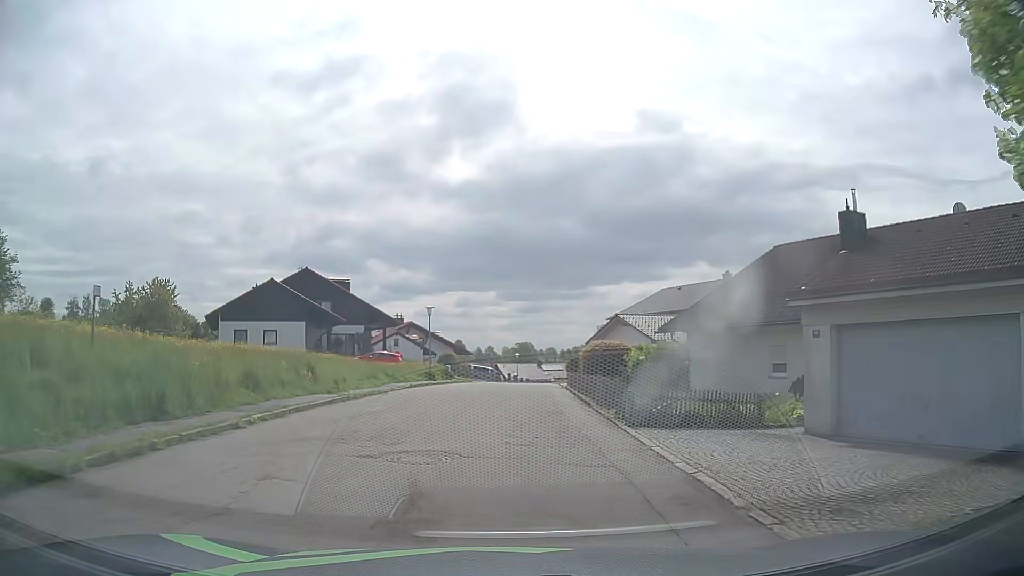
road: residential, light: Day
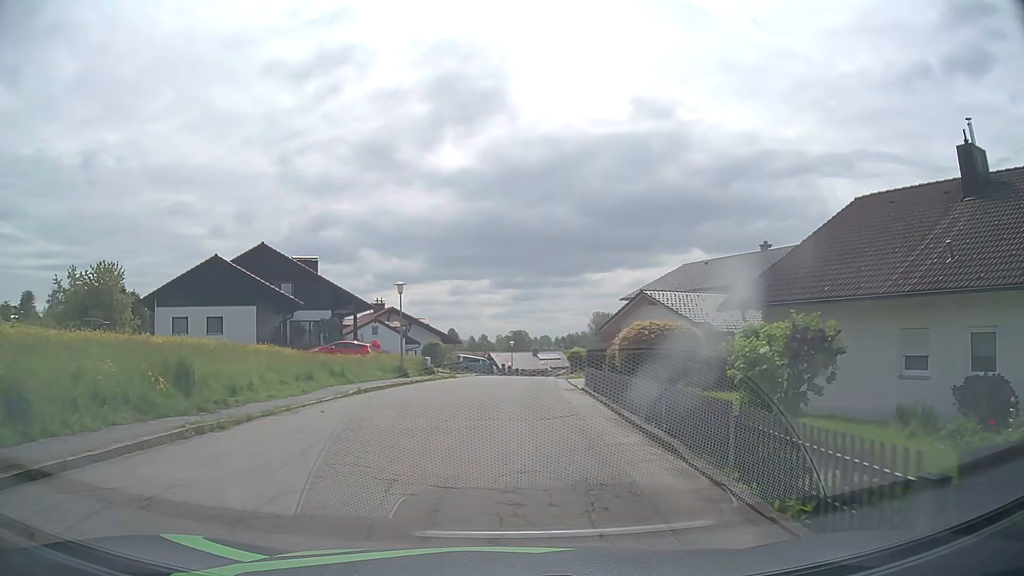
(0.0, +9.2) m; 0°
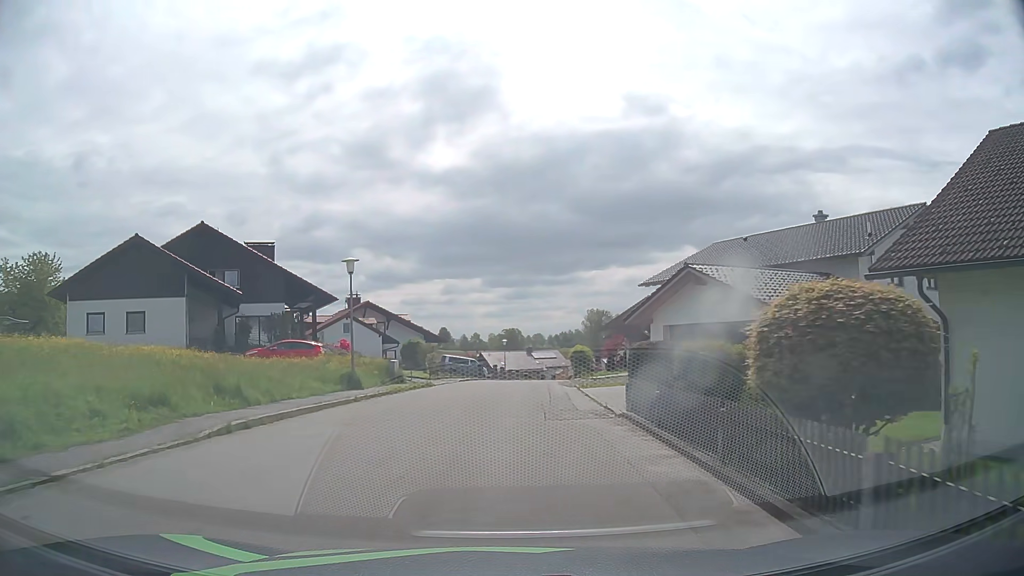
(+0.1, +9.1) m; +1°
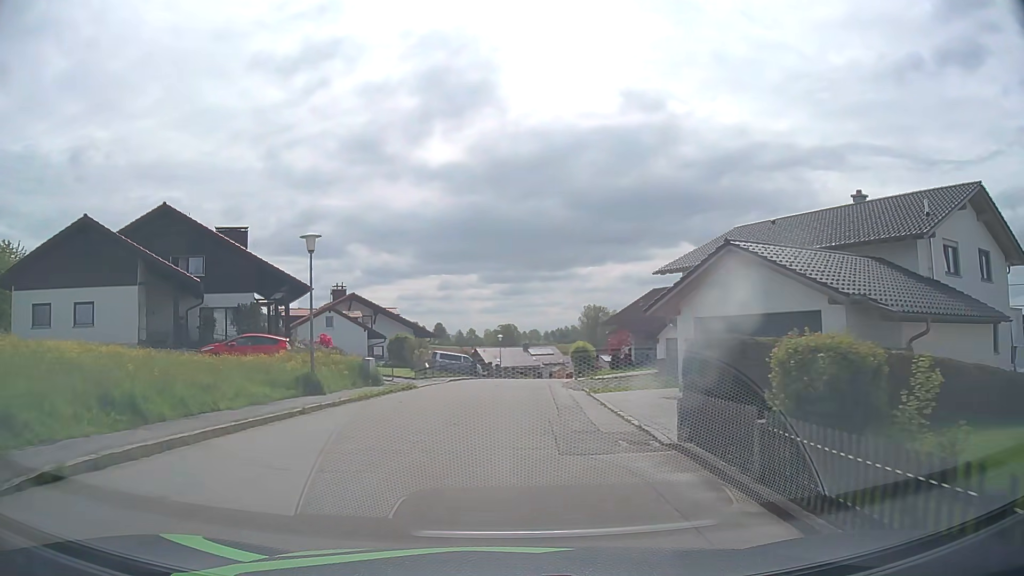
(0.0, +4.5) m; 0°
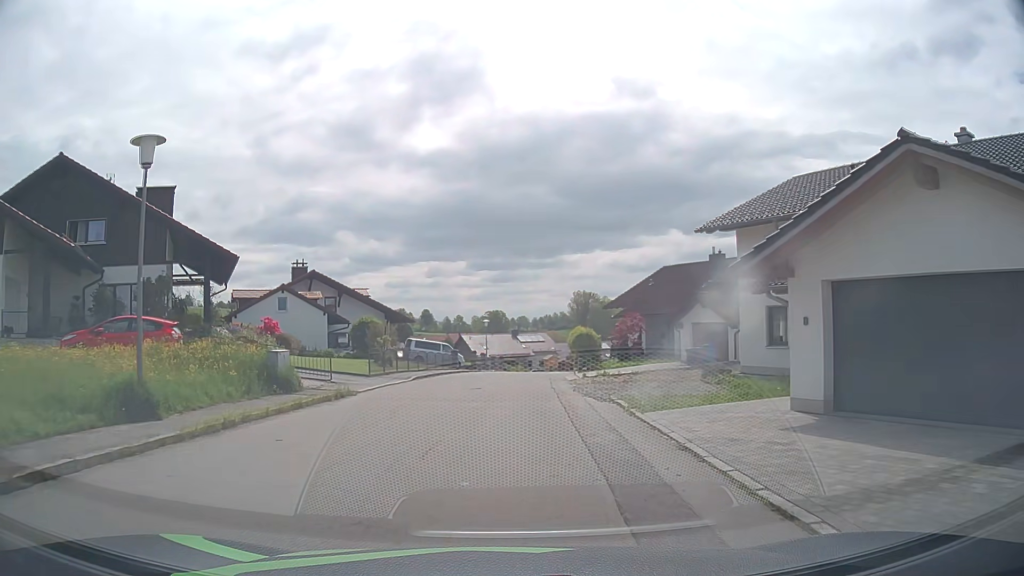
(+0.1, +9.1) m; +1°
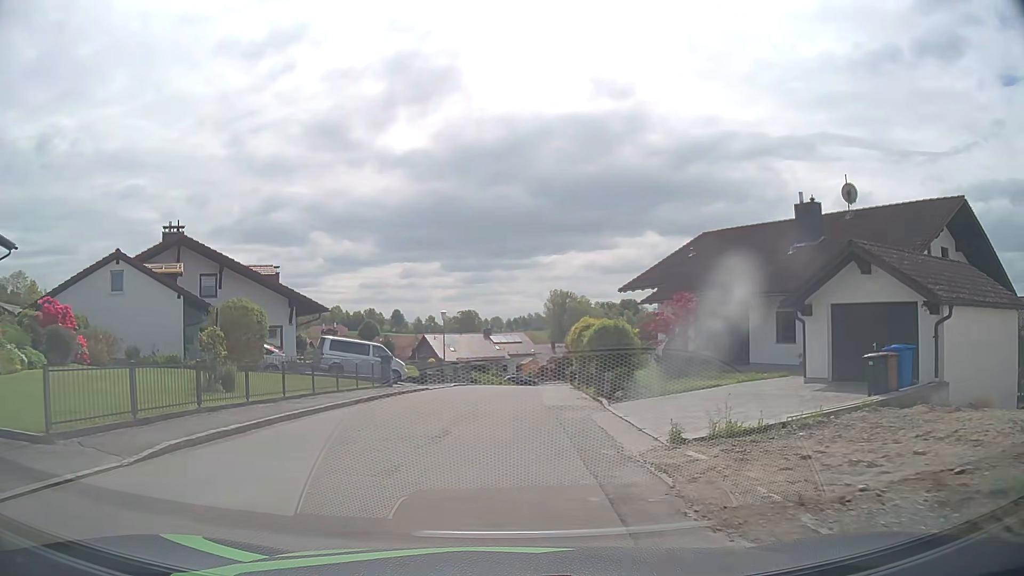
(+0.3, +18.4) m; +2°
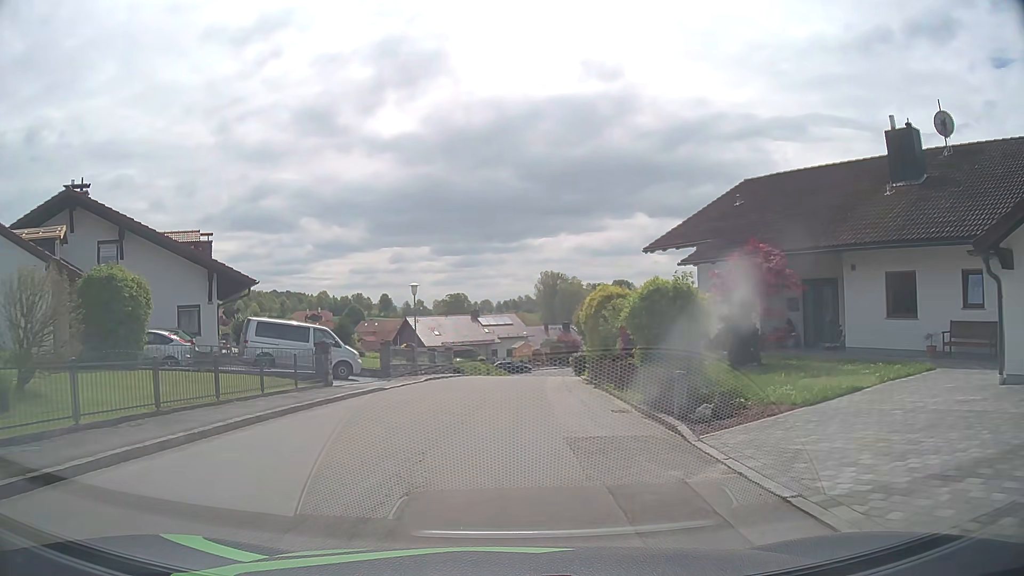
(+0.1, +8.9) m; +1°
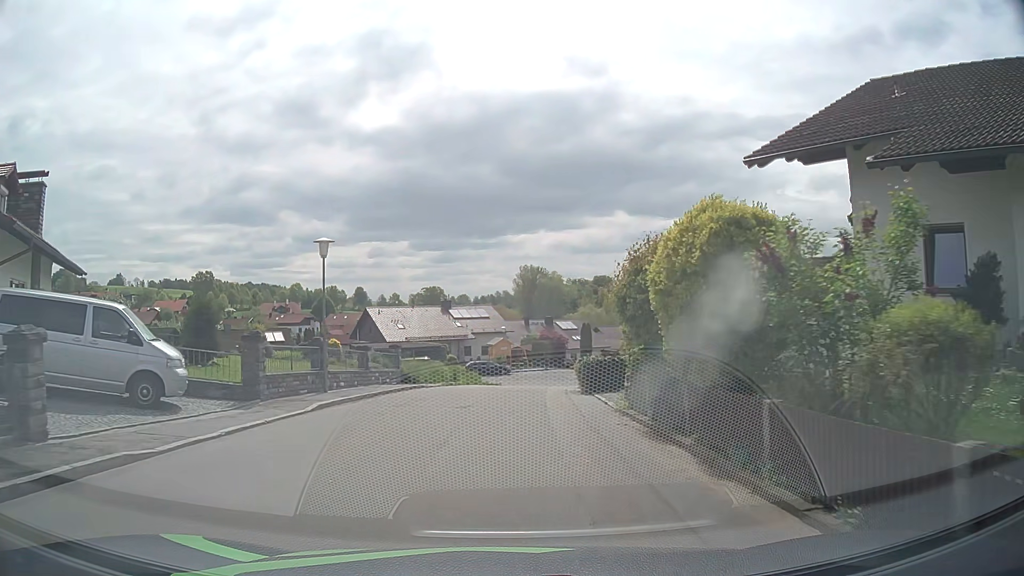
(+0.1, +13.3) m; +1°
(0, +10) (+1, +20) (+1, +30) (+3, +40) (+4, +50) (+8, +59) (+16, +64) (+26, +62) (+35, +57) (+43, +51) m
